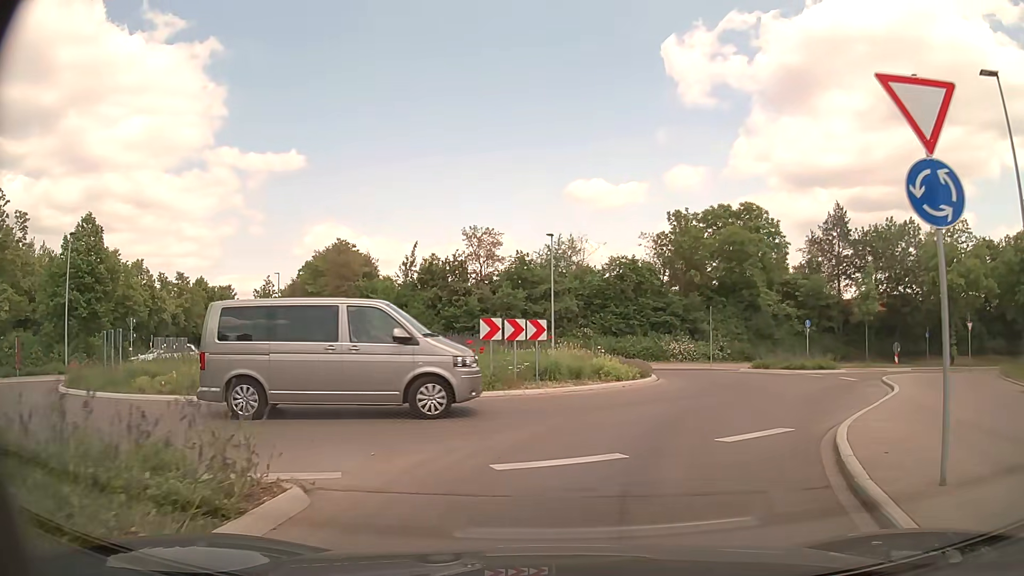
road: tertiary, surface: asphalt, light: Day
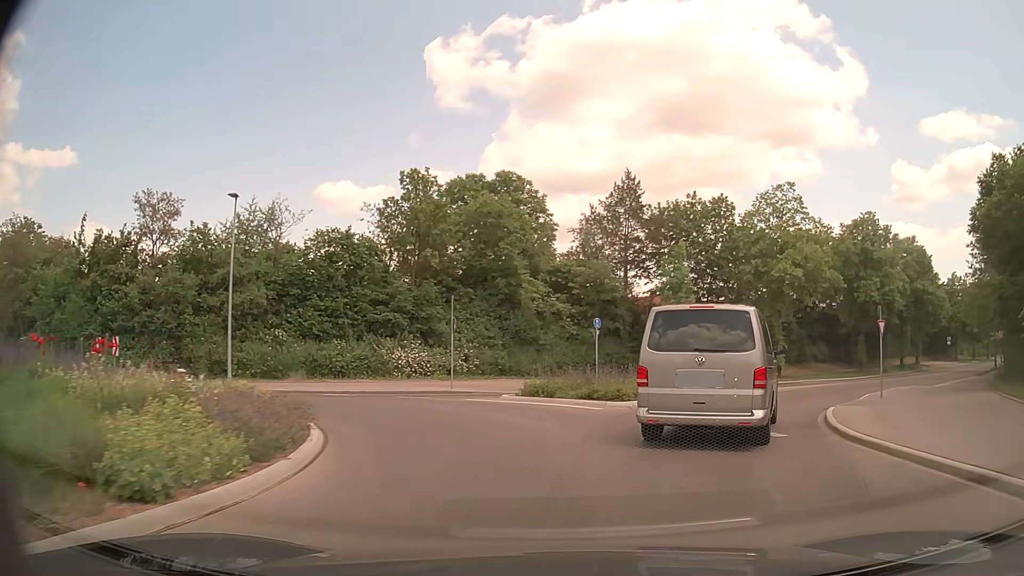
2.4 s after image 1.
(+2.6, +13.2) m; +22°
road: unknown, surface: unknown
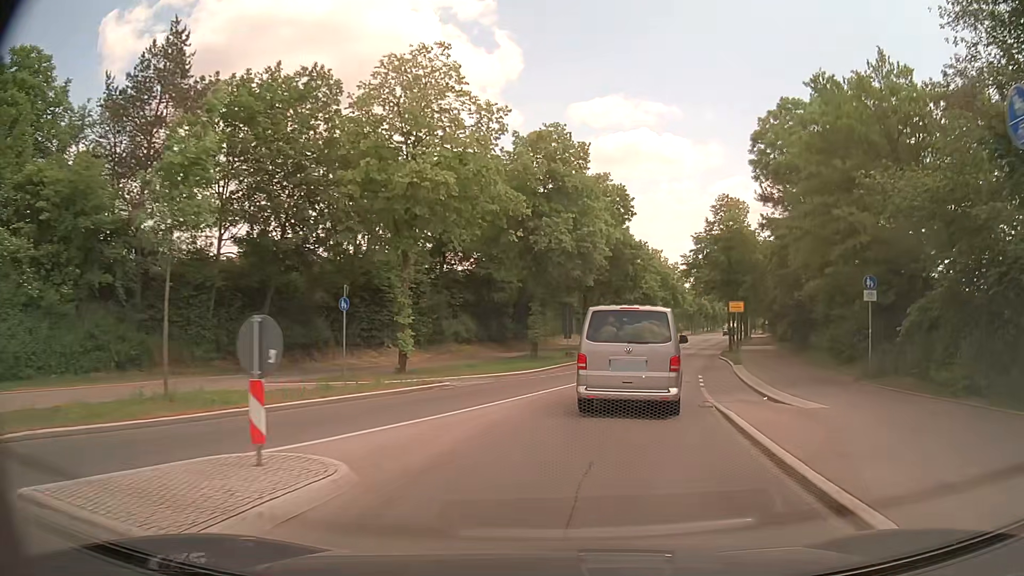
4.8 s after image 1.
(+5.7, +18.8) m; +32°
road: tertiary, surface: asphalt
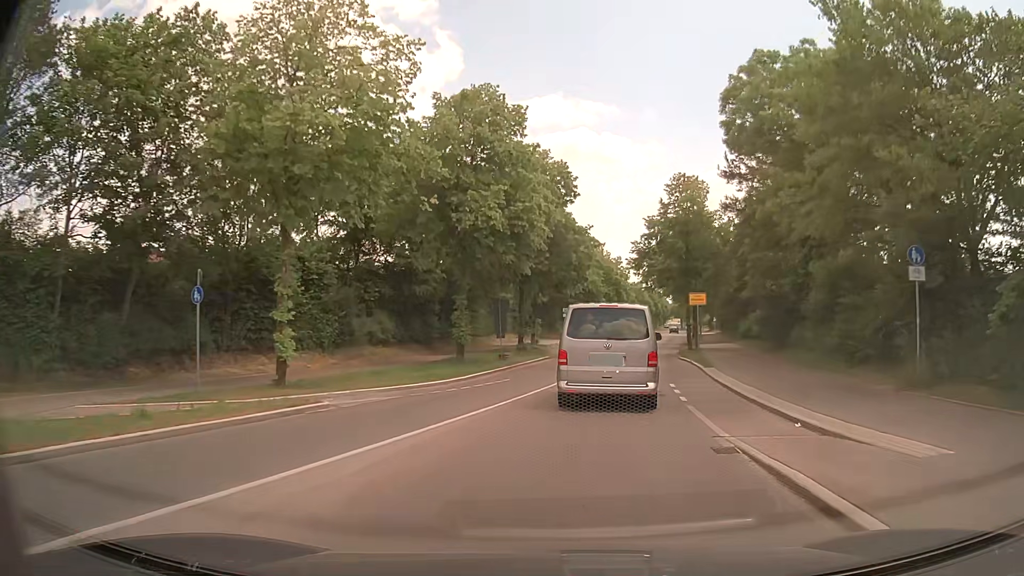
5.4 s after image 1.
(+0.3, +6.1) m; +5°
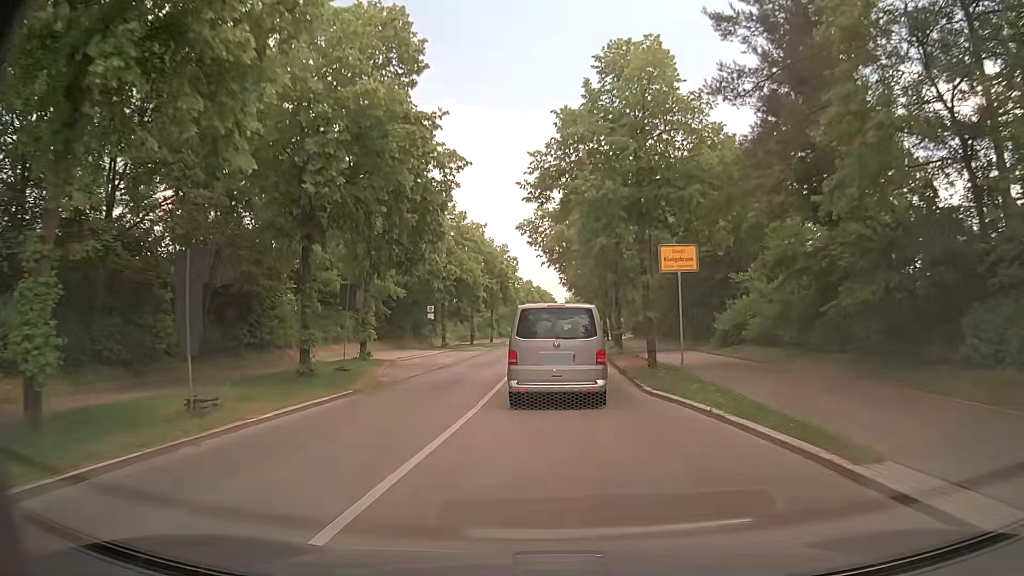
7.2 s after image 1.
(+2.1, +20.7) m; +10°
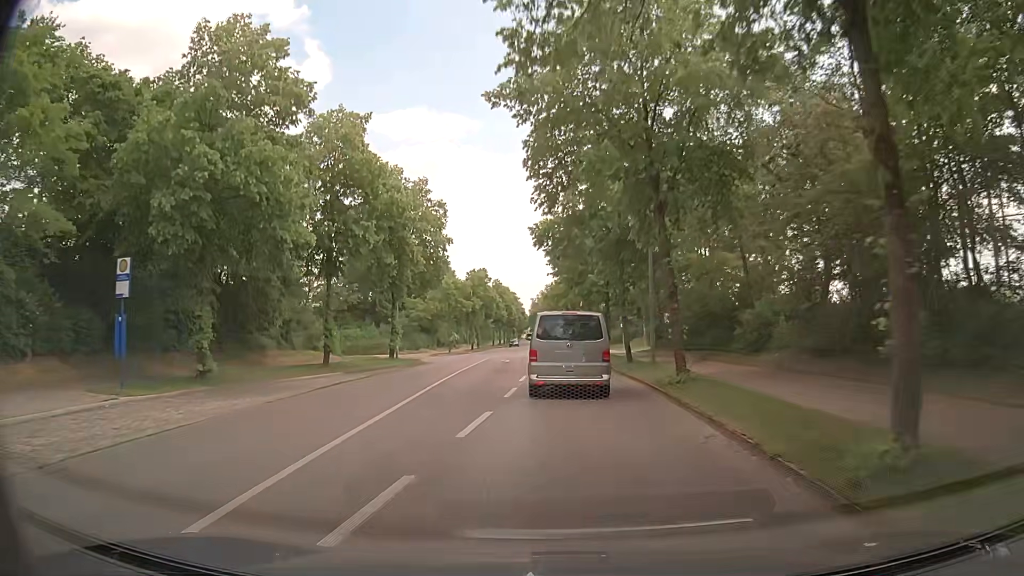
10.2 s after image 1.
(+1.0, +37.6) m; +3°
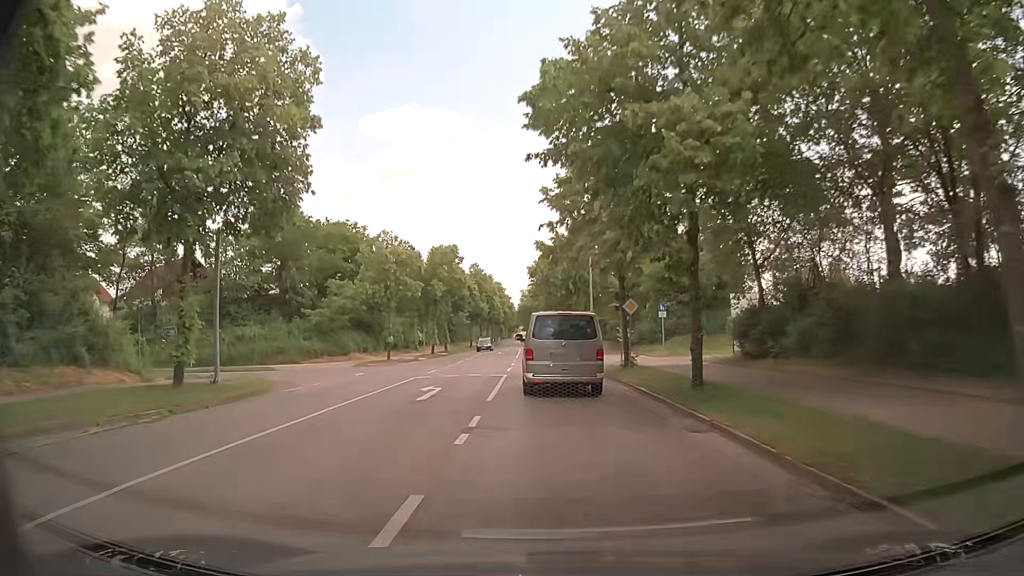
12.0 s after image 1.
(+0.4, +24.9) m; +1°
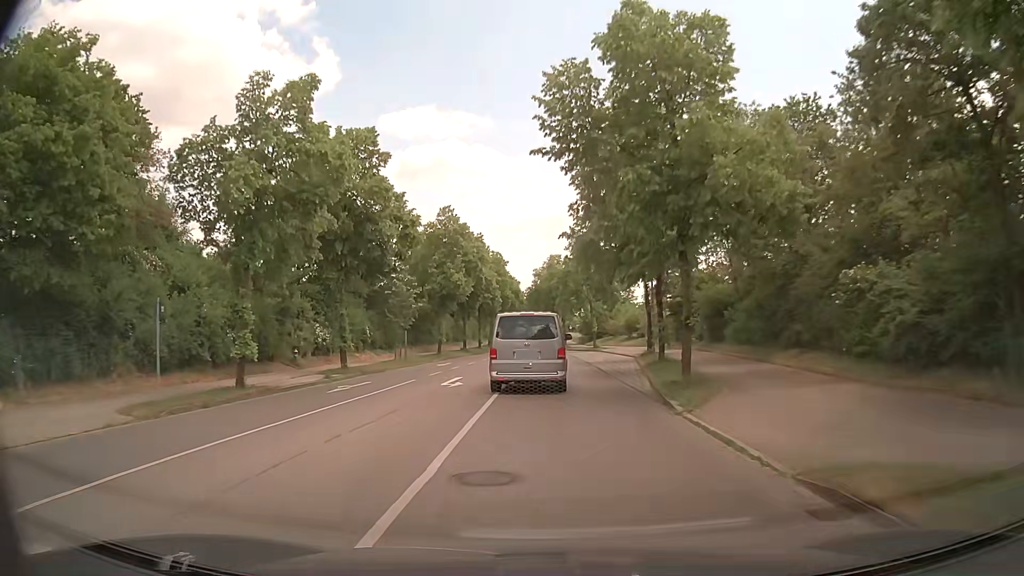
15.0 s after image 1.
(-1.2, +42.3) m; -3°
(0, +10) (0, +20) (0, +30) (0, +40) (0, +50) (0, +60) (0, +70) (0, +80) (0, +90) (0, +100) m
